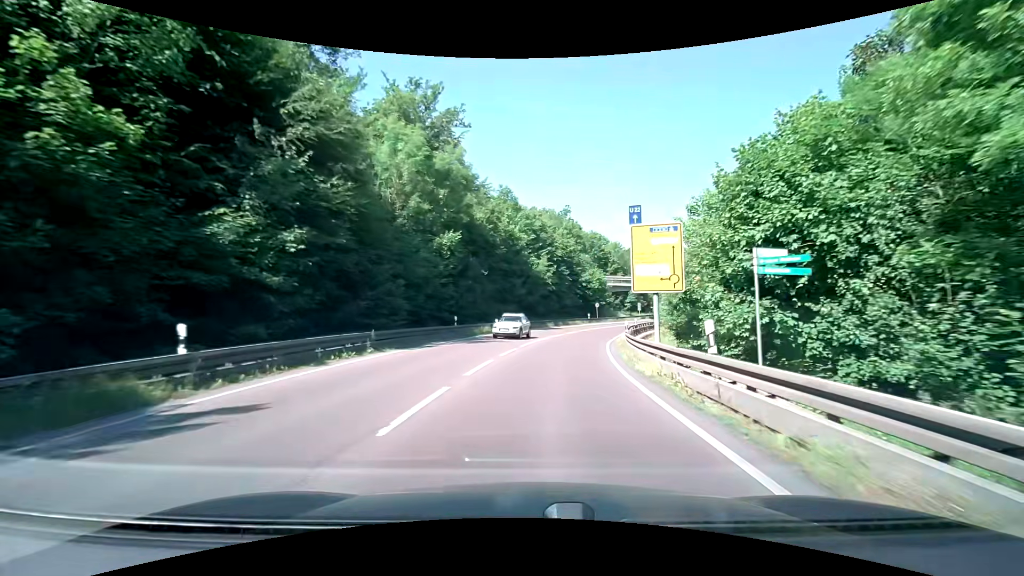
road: secondary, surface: asphalt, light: Day
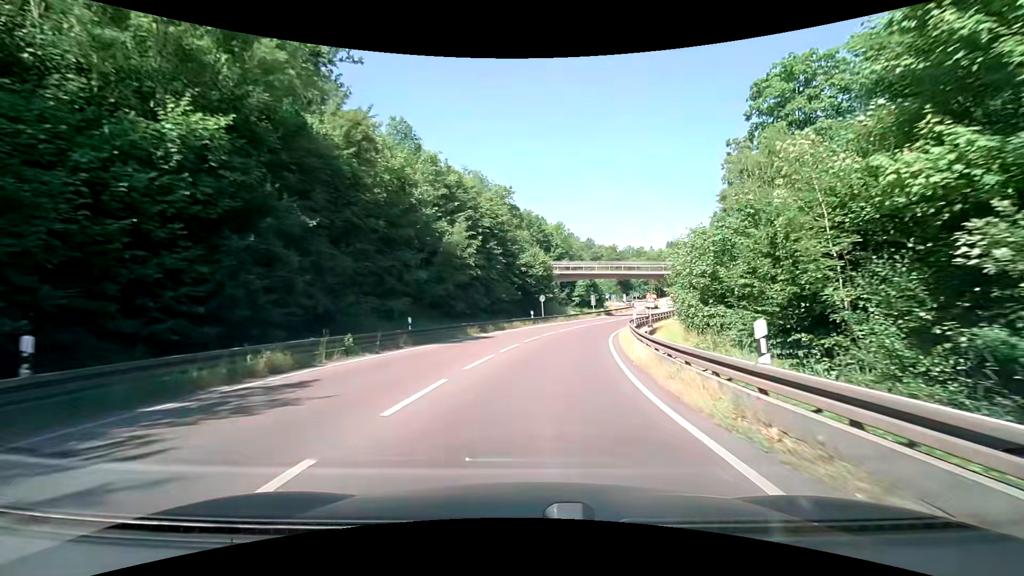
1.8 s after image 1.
(+1.6, +22.5) m; +8°
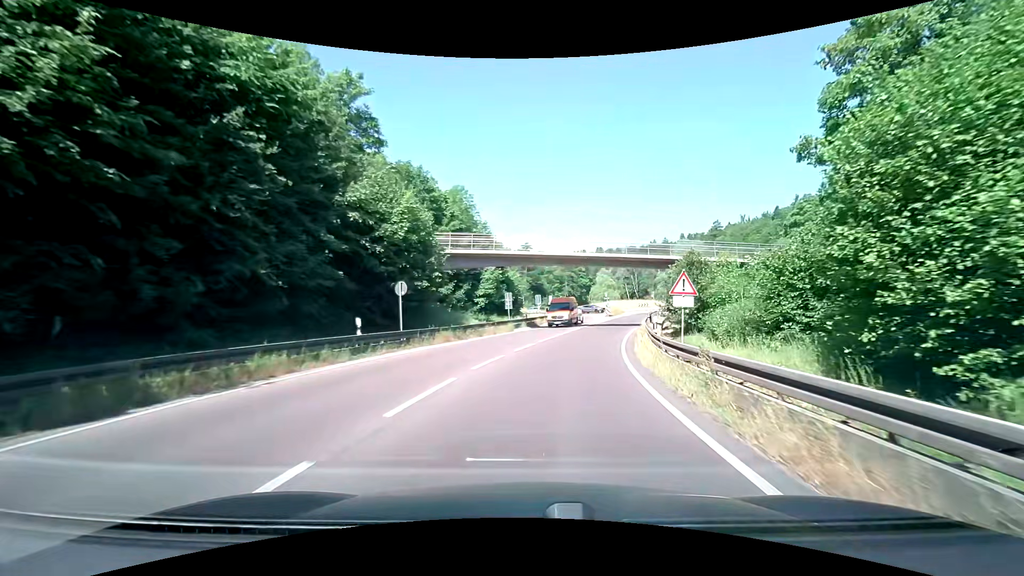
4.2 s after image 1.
(+2.6, +28.8) m; +11°
(0, +10) (+1, +20) (+3, +30) (+6, +39) (+9, +49) (+11, +59) (+14, +68) (+18, +77) (+25, +84) (+31, +92) m
